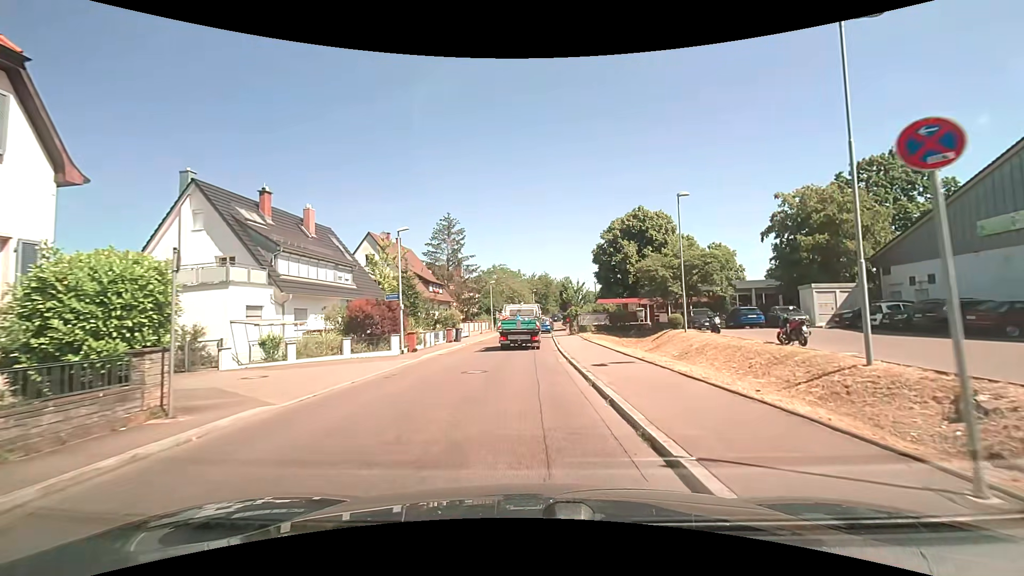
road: unclassified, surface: asphalt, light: Day
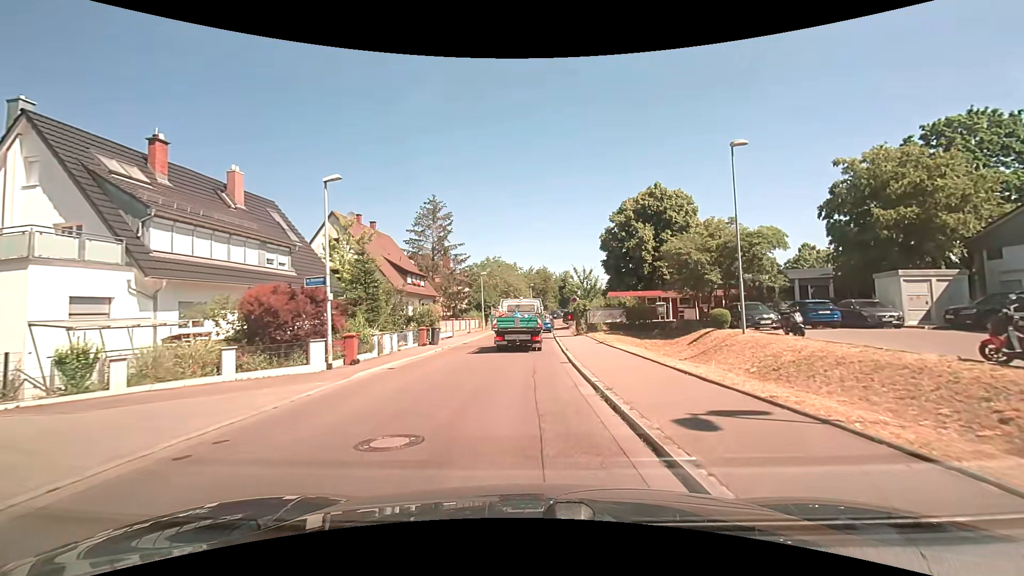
(+0.1, +8.2) m; +1°
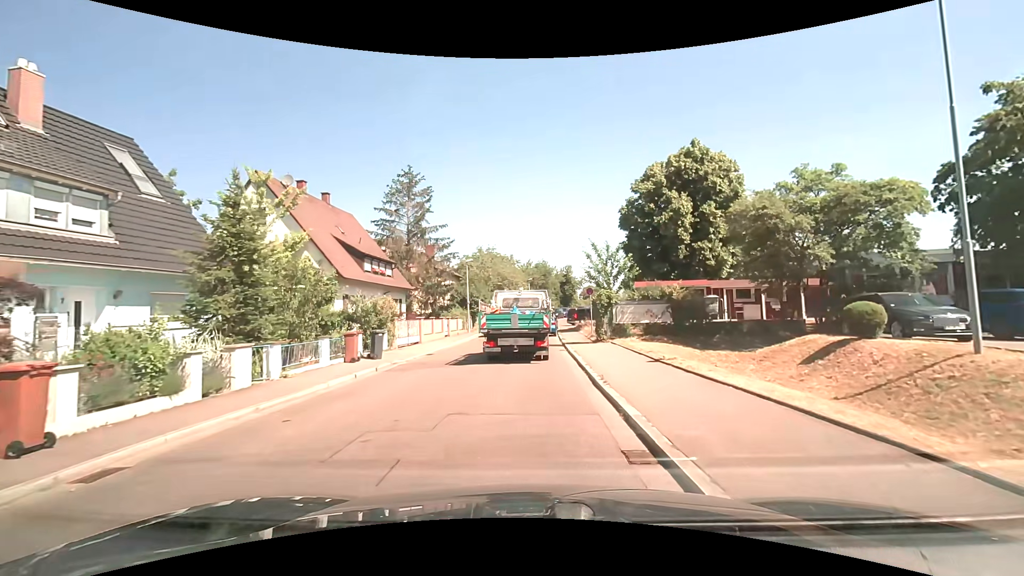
(0.0, +10.8) m; 0°
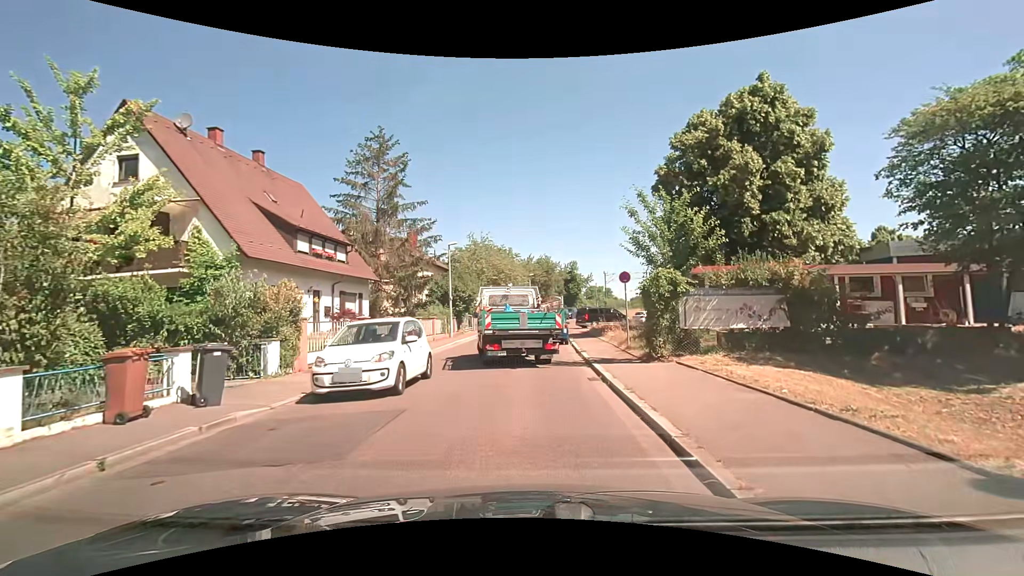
(0.0, +9.5) m; -1°
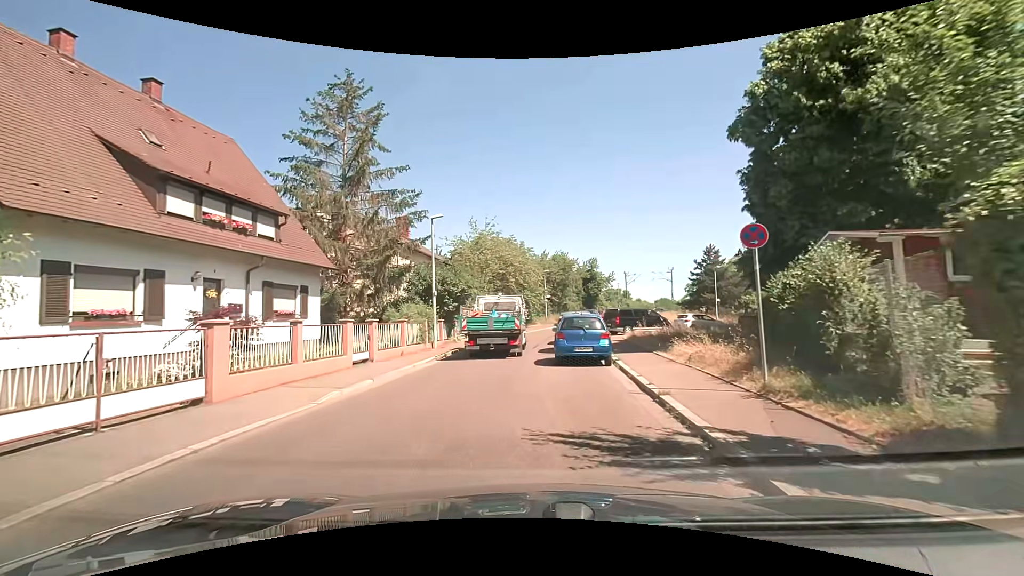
(+0.1, +9.6) m; -1°
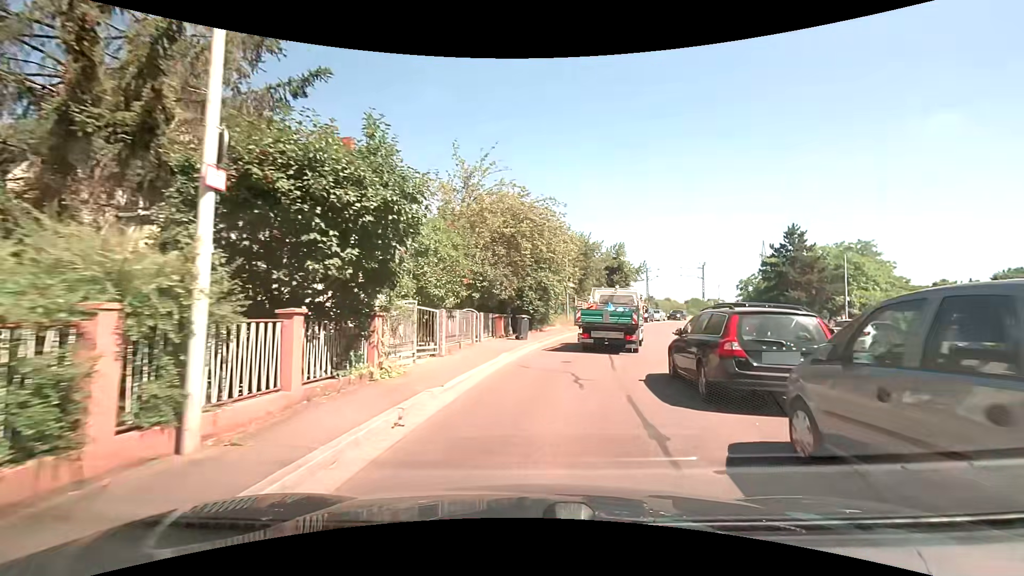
(-1.2, +18.1) m; +2°
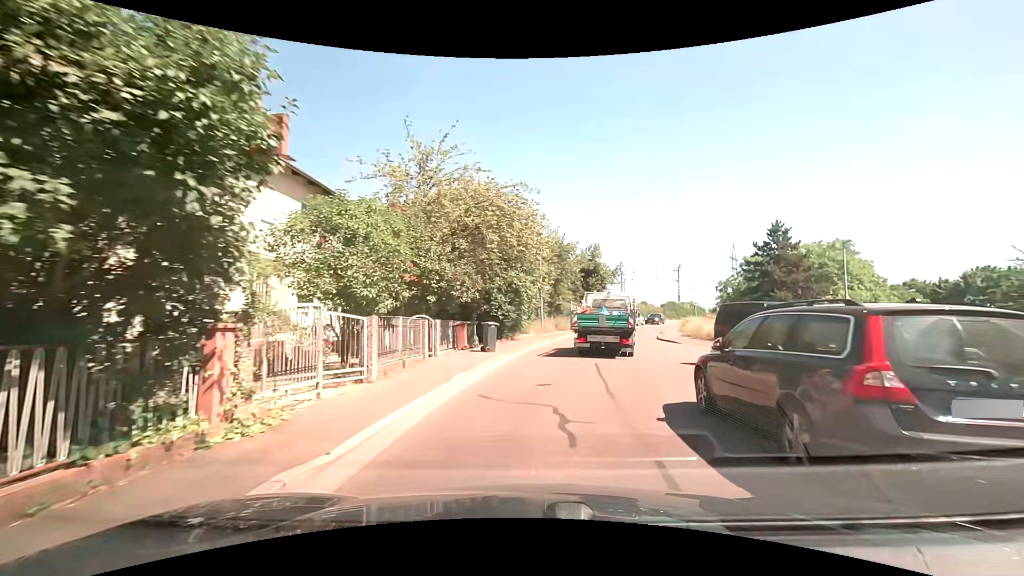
(0.0, +3.7) m; +1°
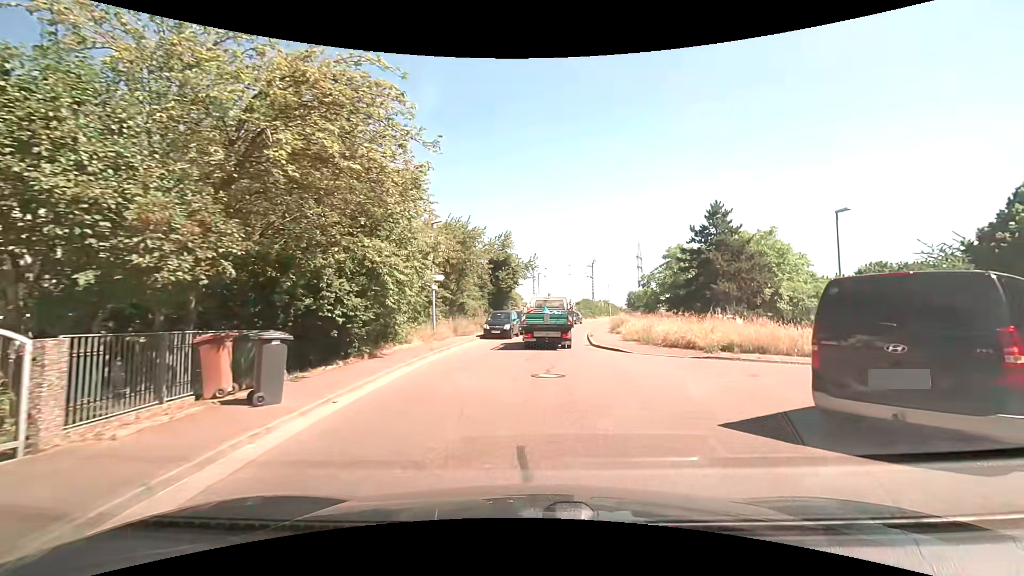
(+0.8, +9.8) m; +11°
(0, +10) (+1, +20) (+1, +30) (+2, +40) (+4, +50) (+7, +59) (+10, +69) (+13, +78) (+18, +87) (+23, +96) m
